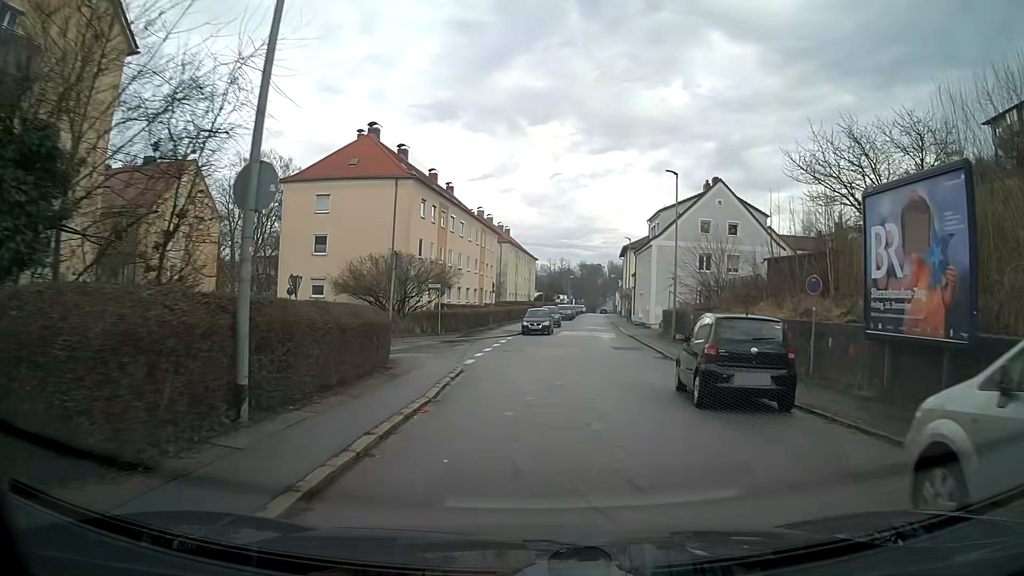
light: Day
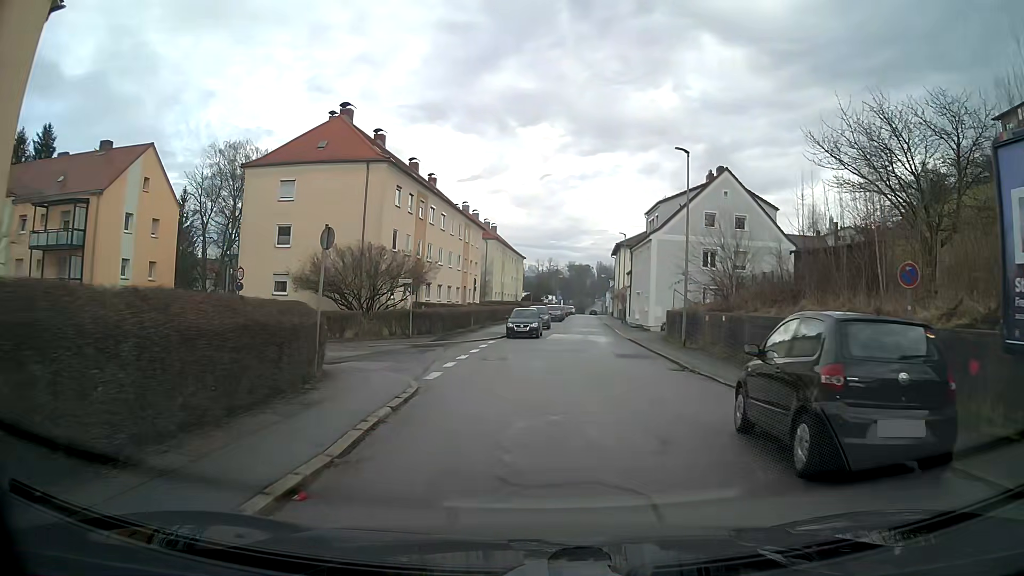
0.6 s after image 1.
(0.0, +4.8) m; +1°
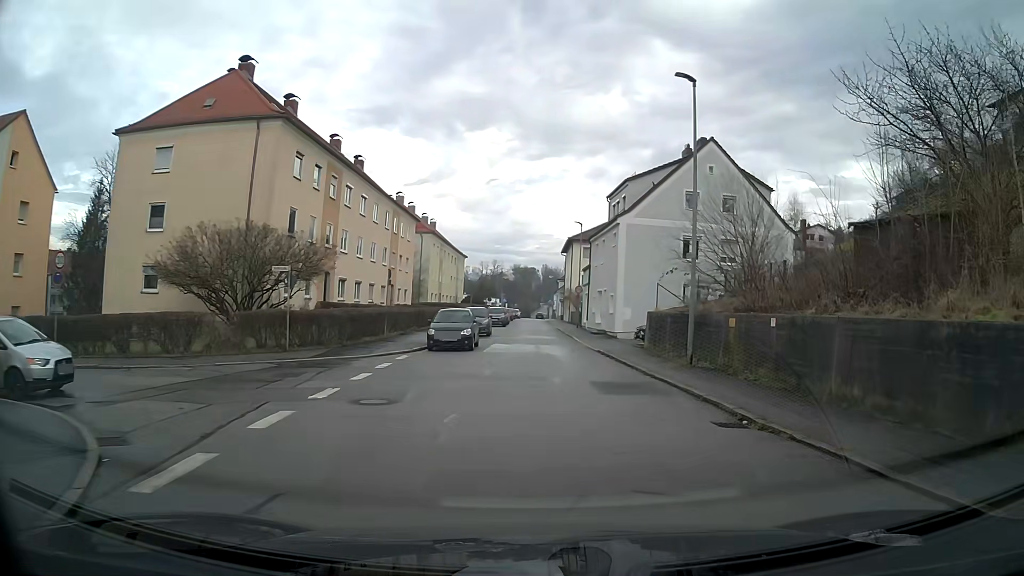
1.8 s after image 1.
(+0.4, +9.4) m; +6°
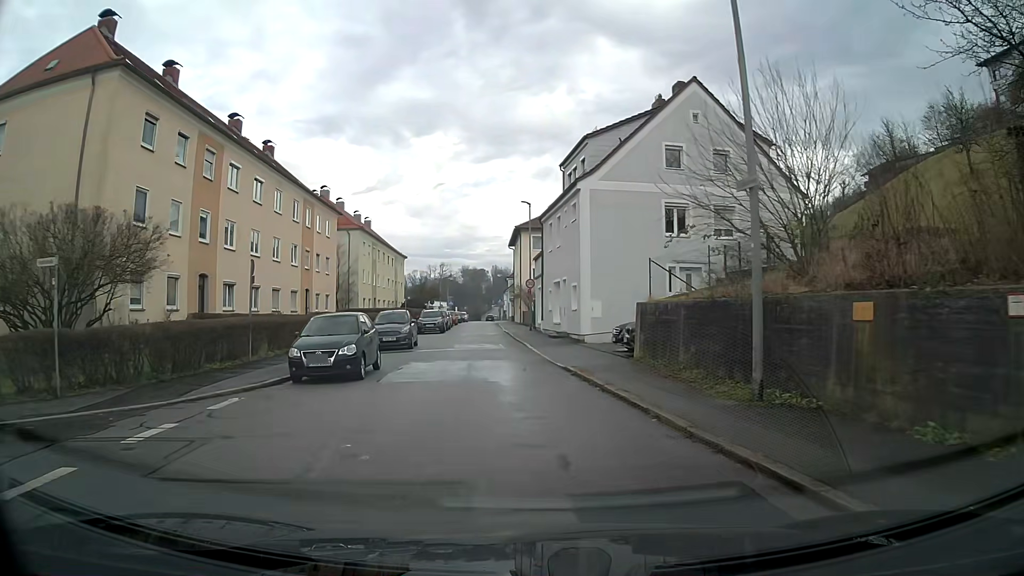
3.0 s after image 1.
(+0.2, +9.2) m; +2°
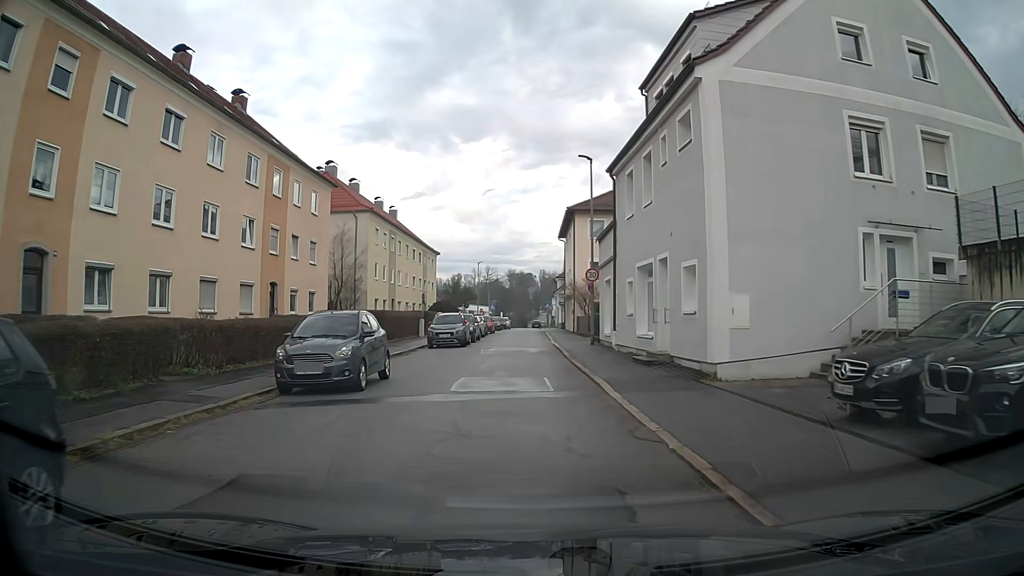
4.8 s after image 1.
(-0.5, +13.8) m; -4°
(0, +10) (0, +20) (0, +30) (0, +40) (0, +50) (0, +60) (0, +70) (0, +80) (0, +90) (0, +100) m
